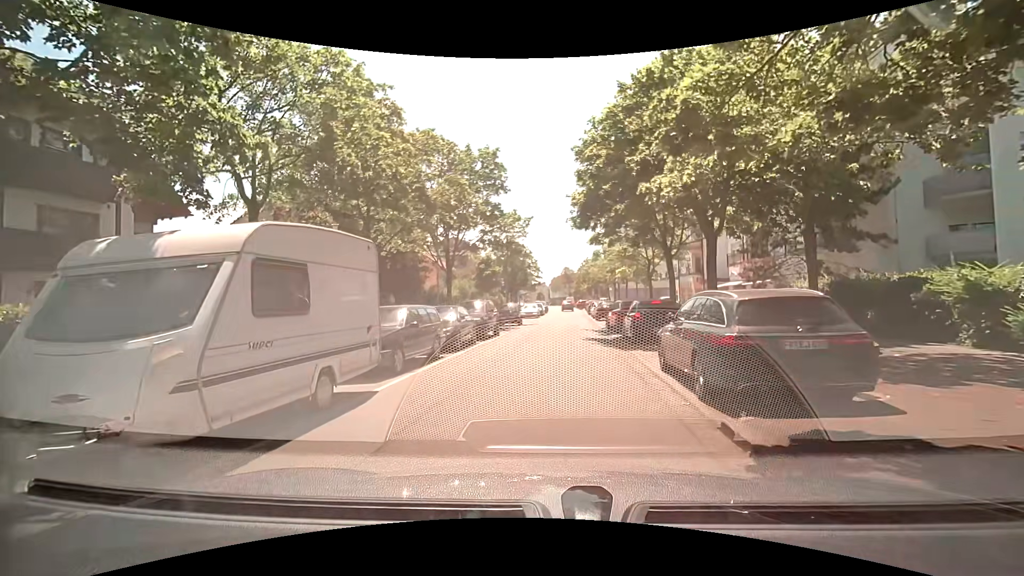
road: residential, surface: asphalt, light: Day
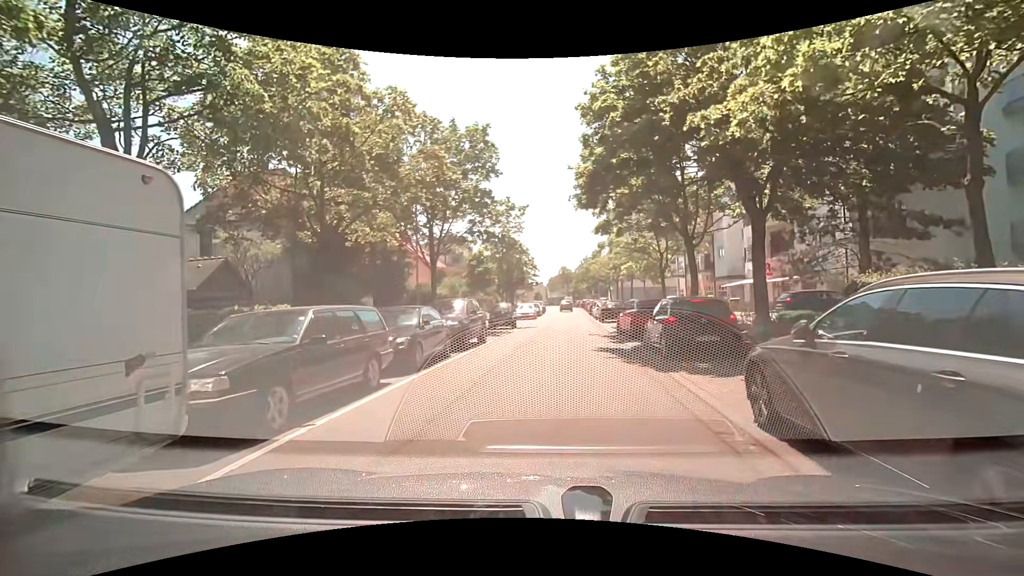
(-0.1, +4.6) m; -1°
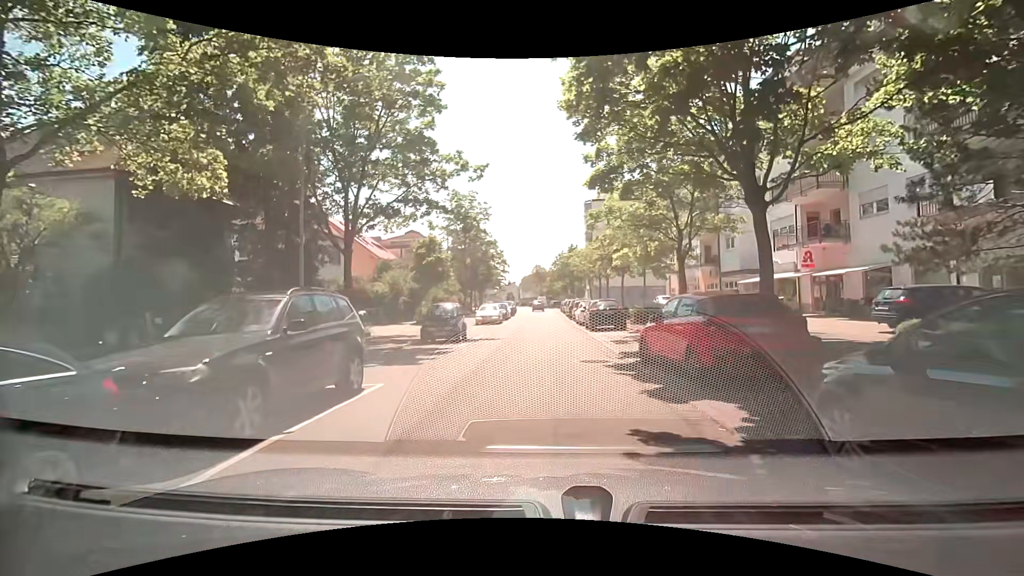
(+0.4, +10.3) m; +4°
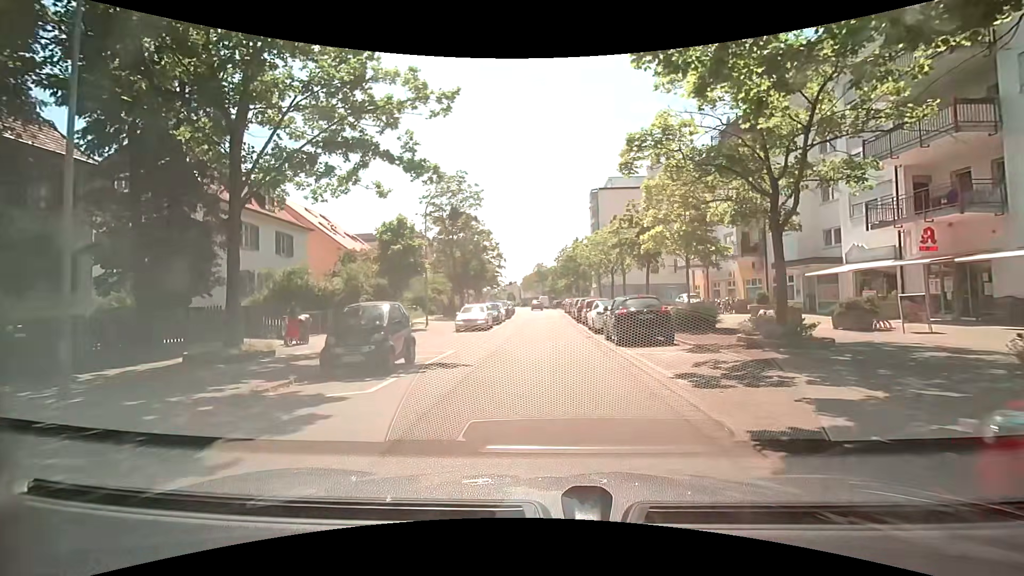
(-0.1, +8.5) m; -2°
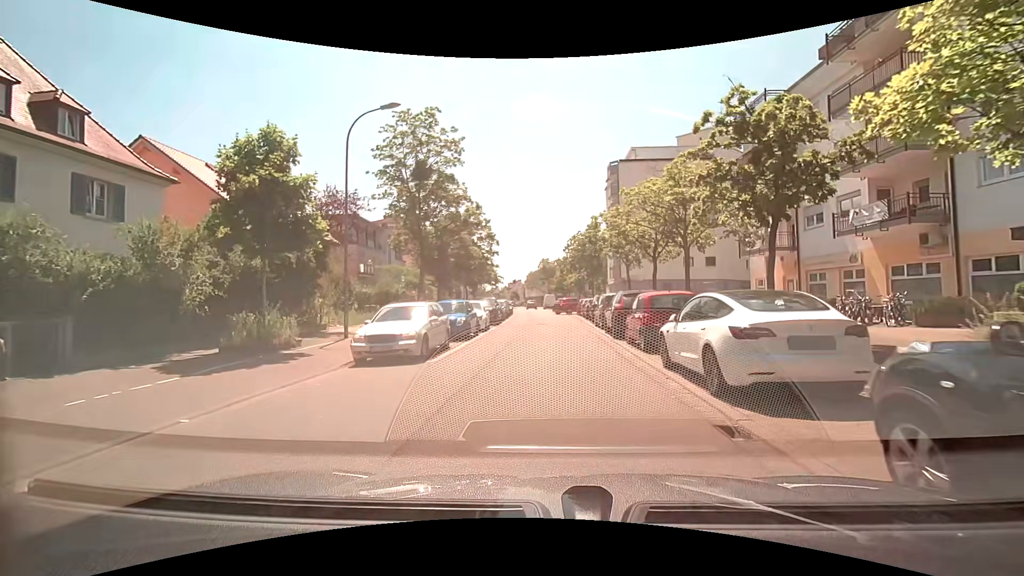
(+0.2, +14.9) m; +1°
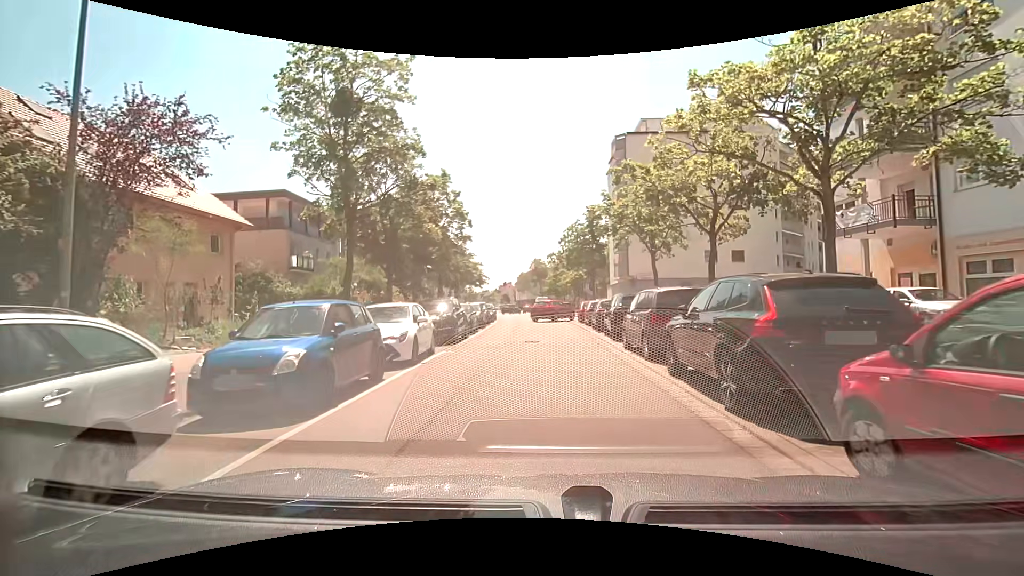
(+0.1, +11.4) m; +1°
